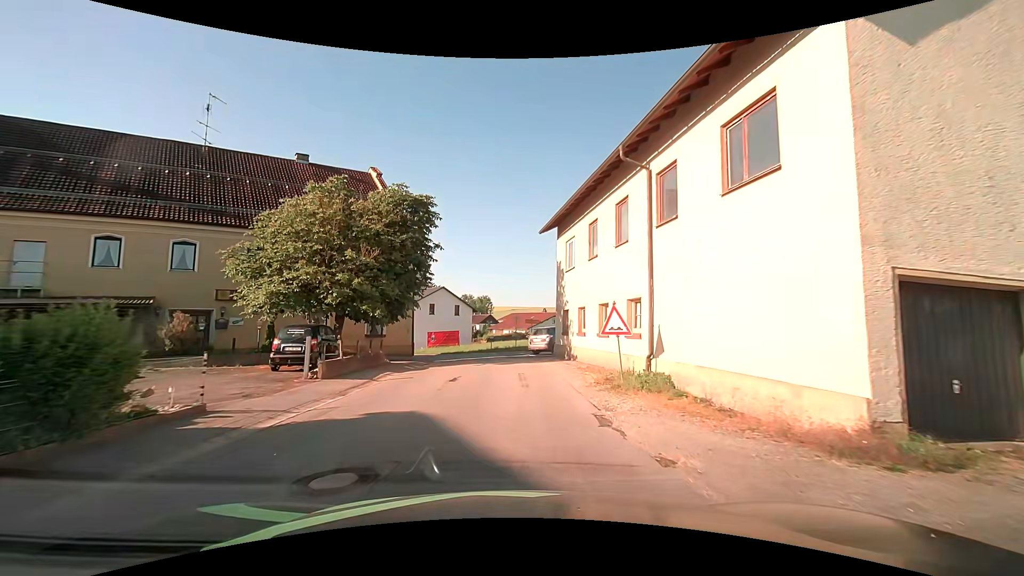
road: tertiary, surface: asphalt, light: Day
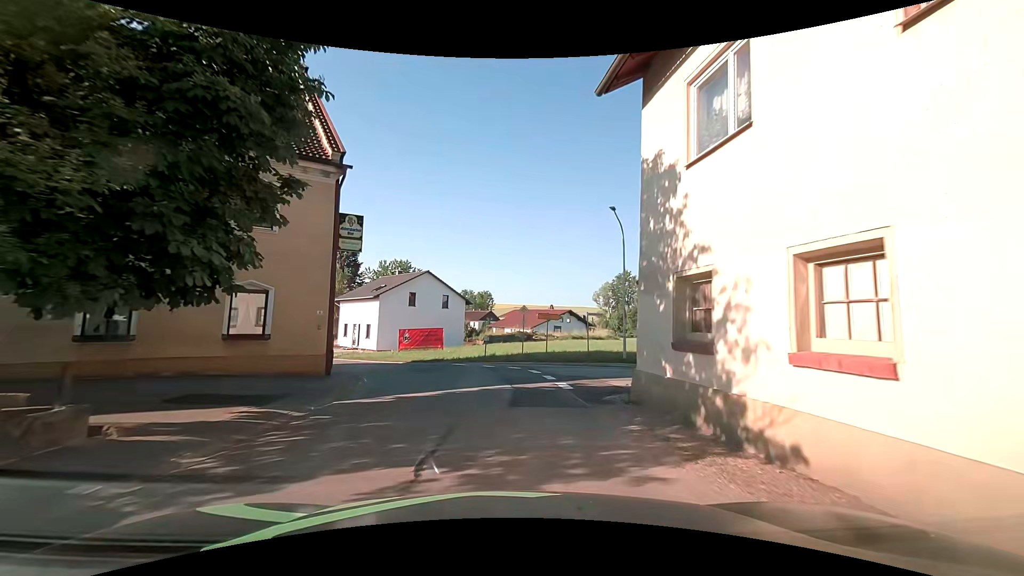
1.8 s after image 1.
(-0.1, +14.8) m; 0°
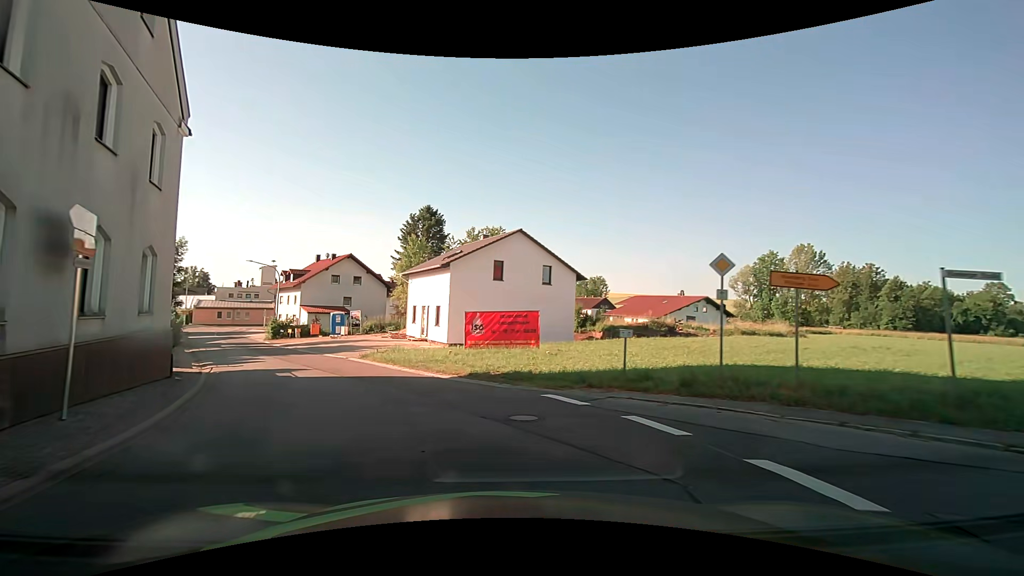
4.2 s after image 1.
(-1.2, +16.8) m; -13°
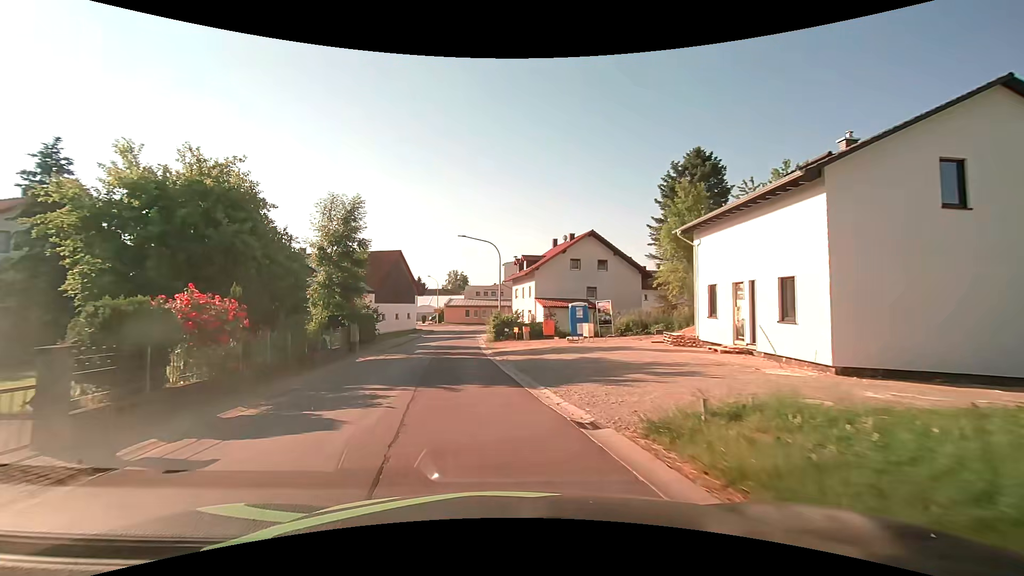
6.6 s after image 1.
(-4.5, +17.6) m; -28°
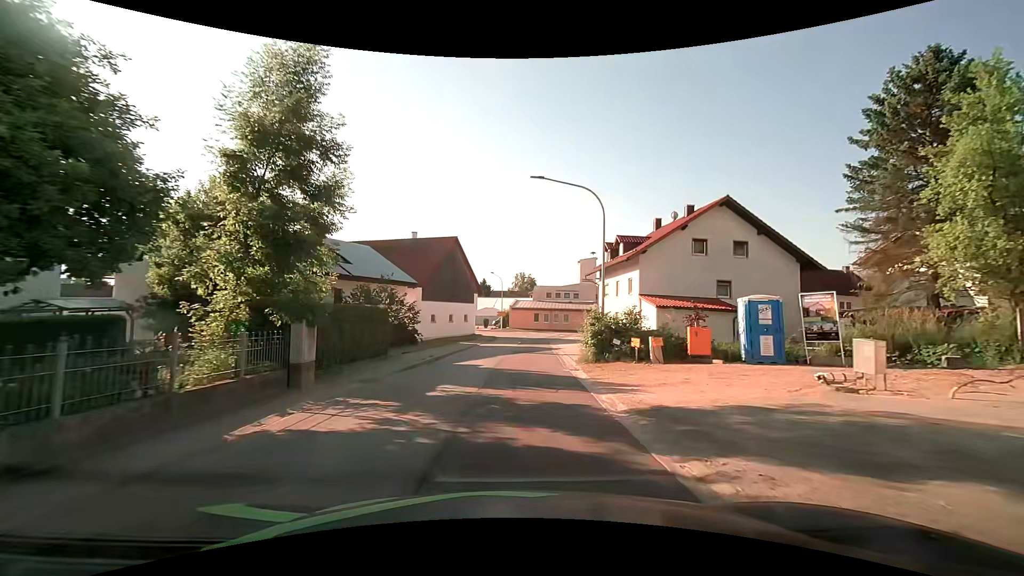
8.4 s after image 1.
(-1.4, +15.1) m; -8°
(0, +10) (0, +20) (+1, +30) (+2, +40) (+3, +50) (+4, +60) (+3, +70) (-2, +78) (-11, +83) (-21, +85) m
